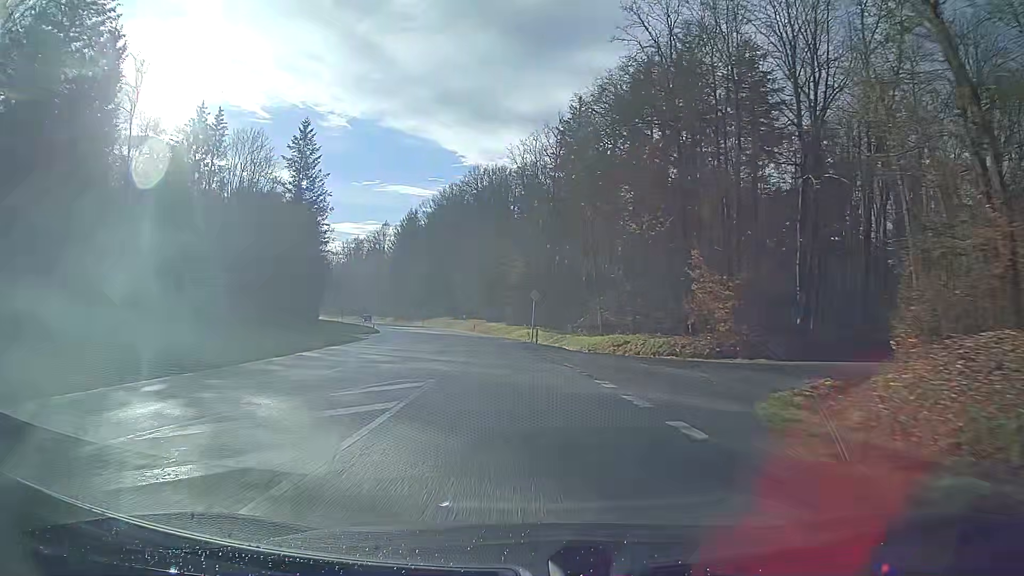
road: secondary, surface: asphalt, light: Day
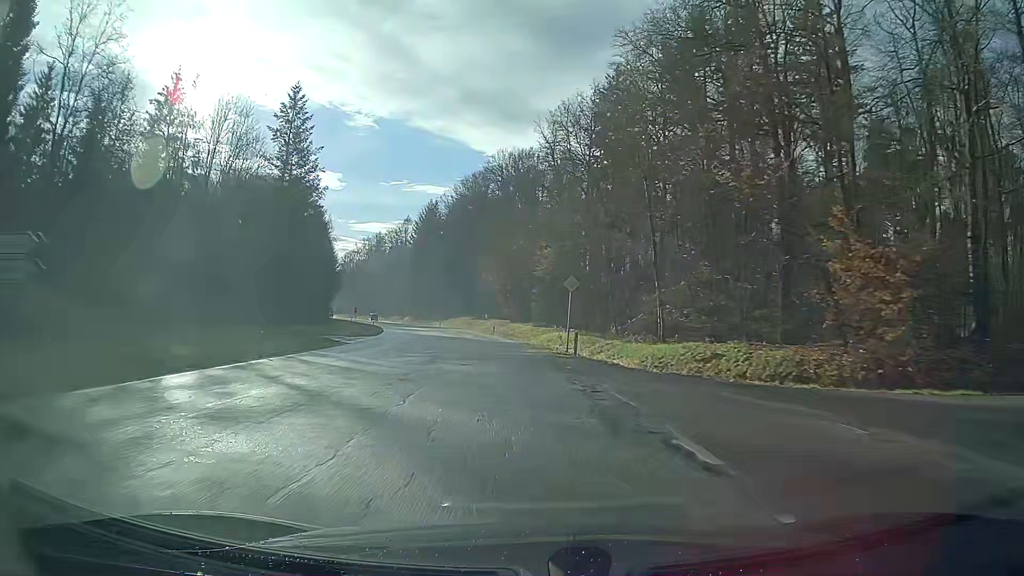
(-0.3, +13.7) m; -2°
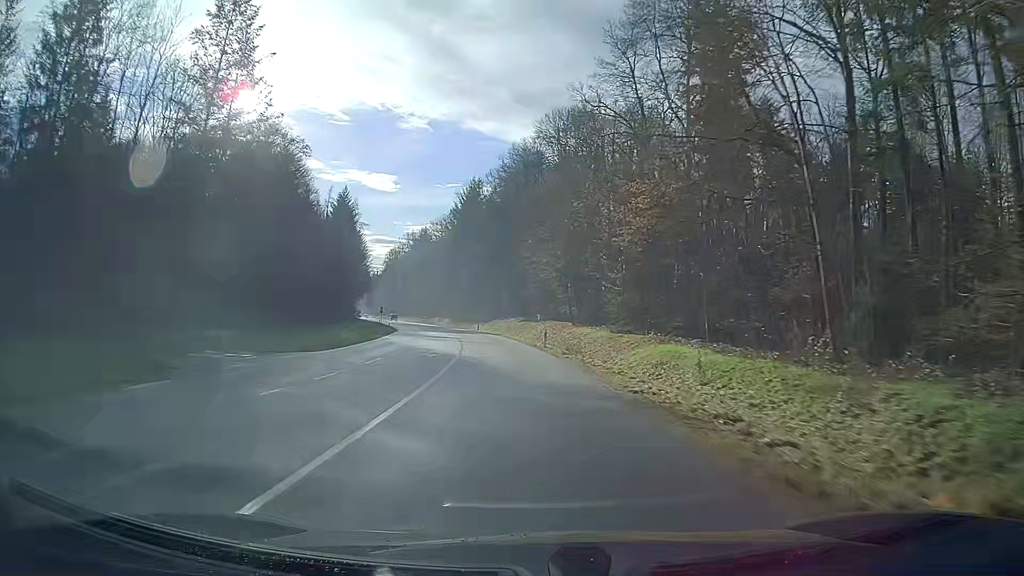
(-1.2, +28.1) m; -5°
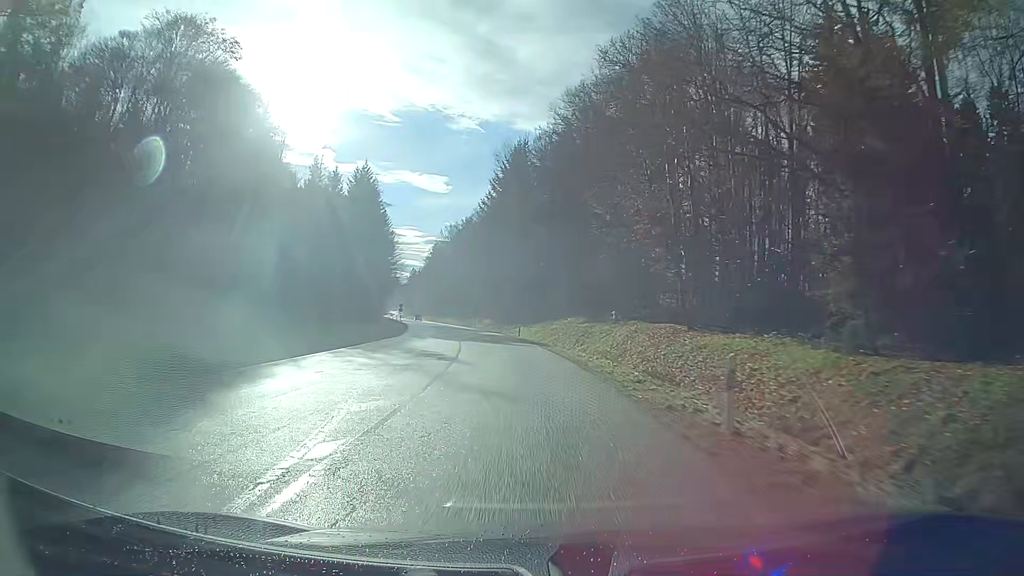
(-1.3, +28.9) m; -5°
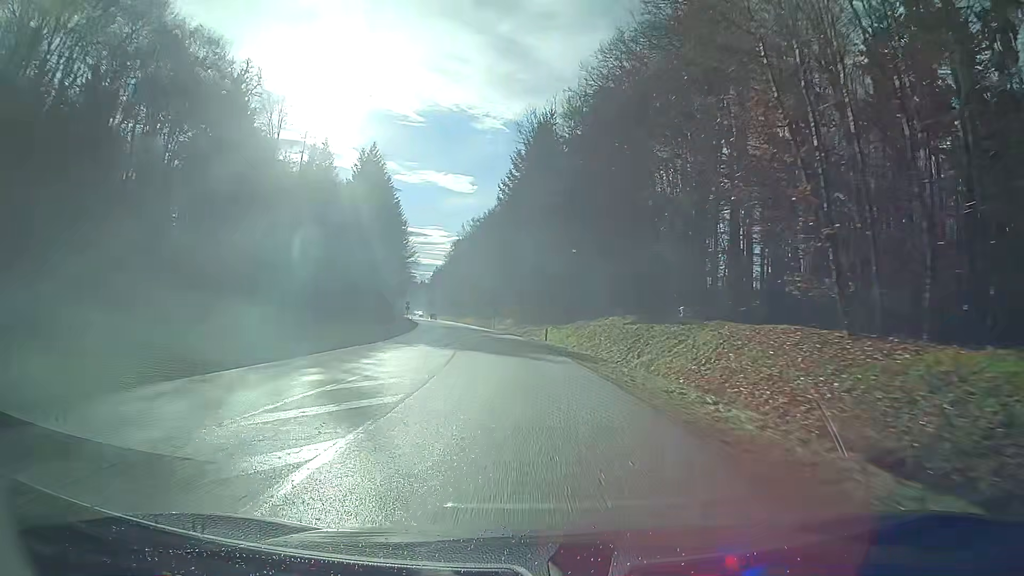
(-0.3, +14.7) m; -2°
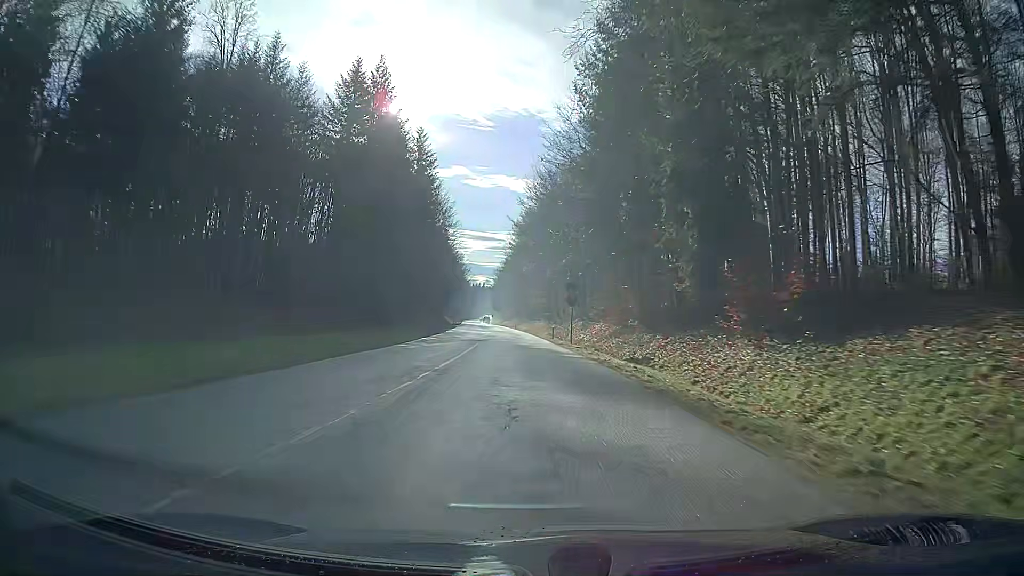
(-1.9, +45.2) m; -5°
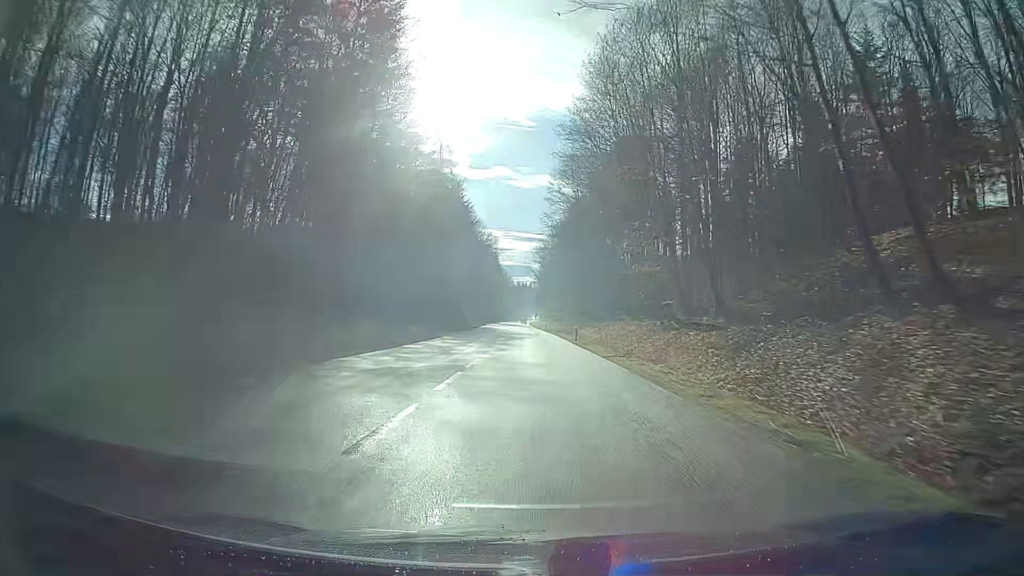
(-2.3, +61.6) m; -4°
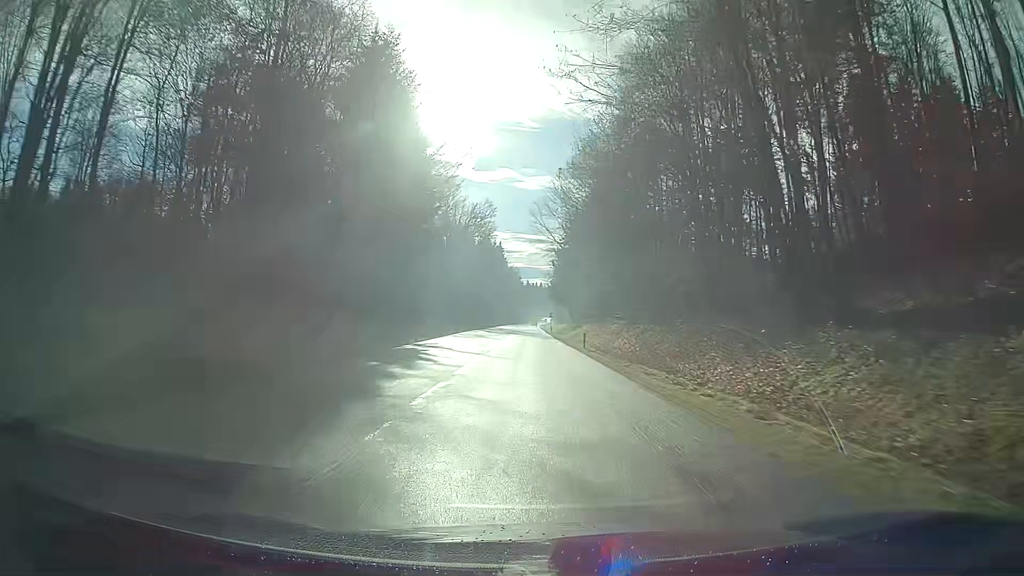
(-0.7, +61.8) m; -2°
(0, +10) (0, +20) (0, +30) (0, +40) (0, +50) (0, +60) (0, +70) (0, +80) (0, +90) (0, +100) m
